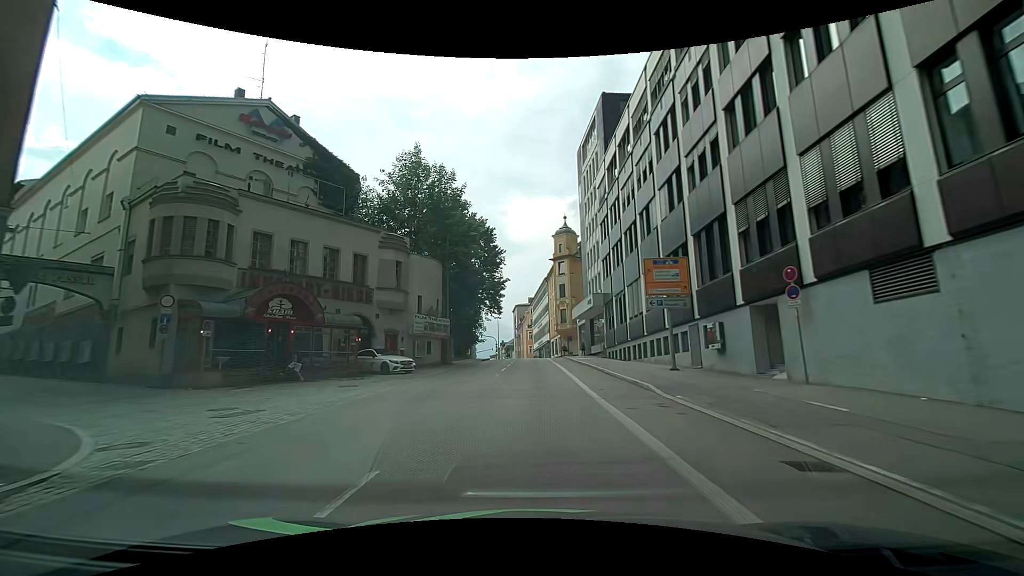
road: tertiary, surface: asphalt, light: Day
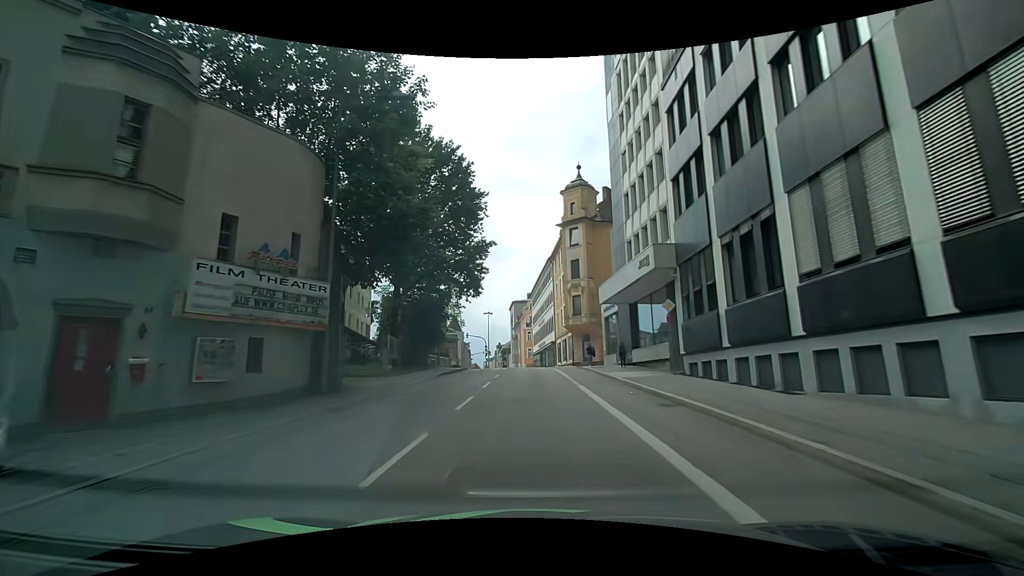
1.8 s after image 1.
(0.0, +21.8) m; +1°
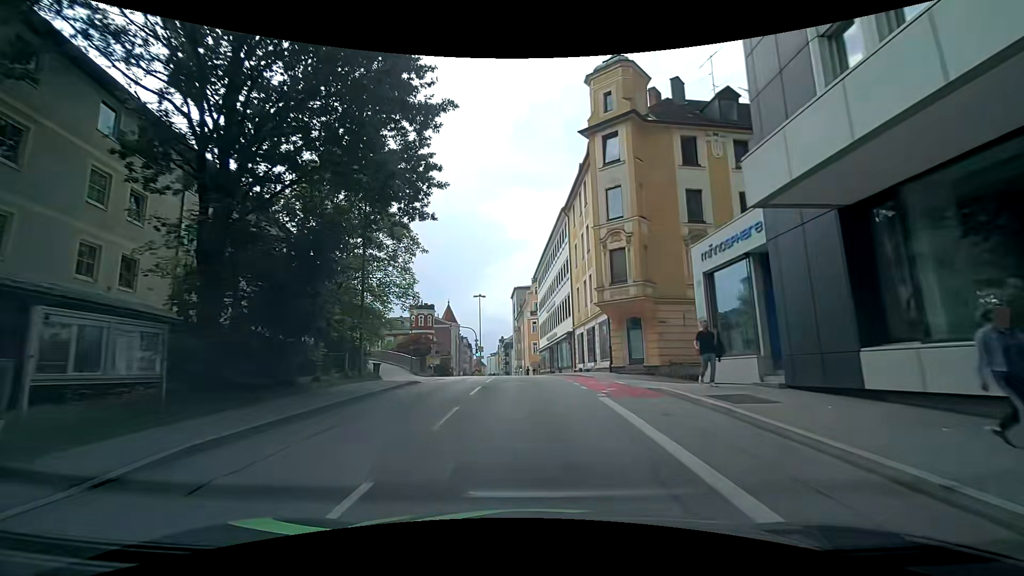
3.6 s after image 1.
(-0.5, +20.8) m; -2°
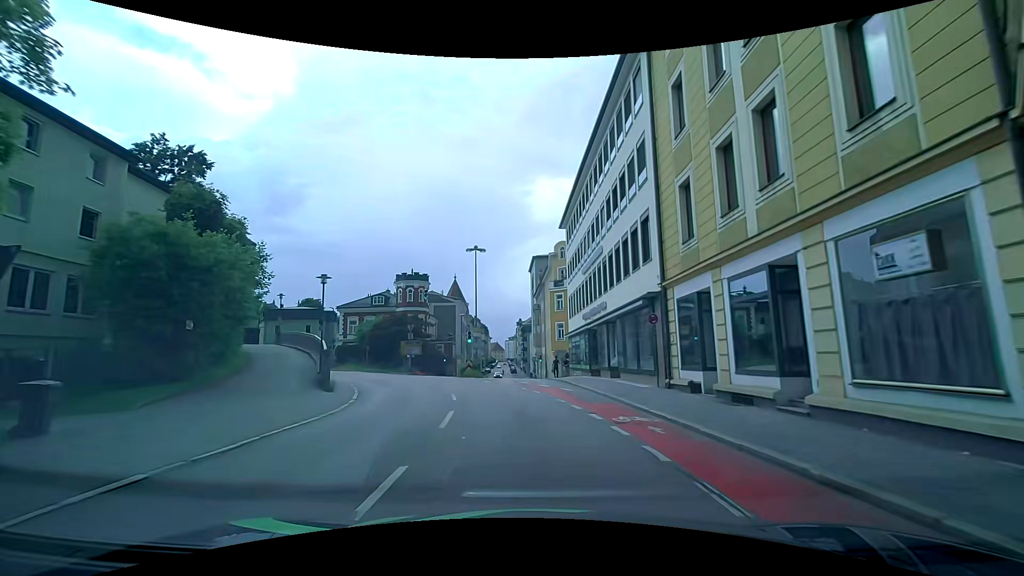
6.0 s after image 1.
(-0.6, +23.0) m; -2°
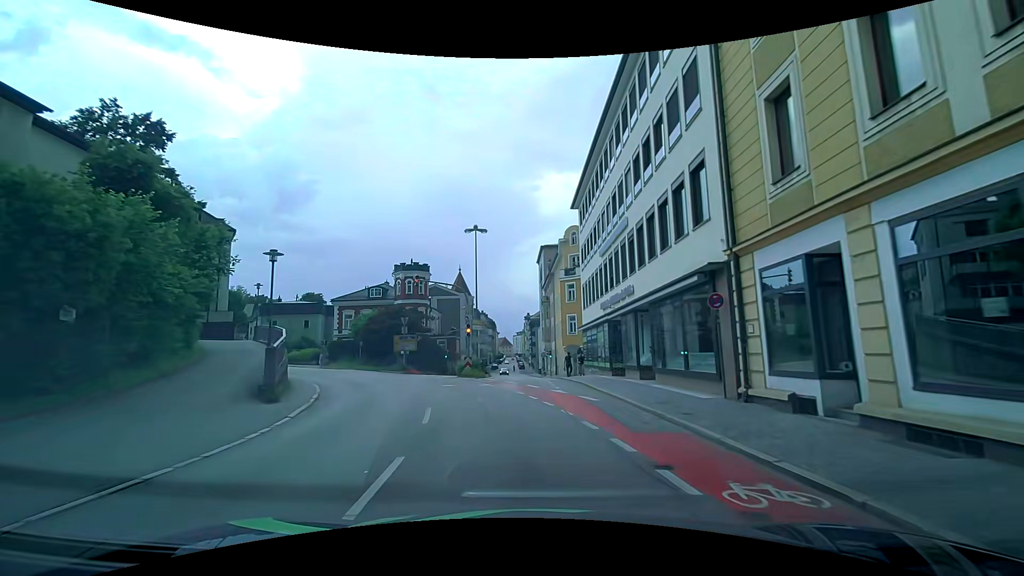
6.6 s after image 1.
(-0.1, +5.4) m; -1°
(0, +10) (0, +20) (-1, +30) (-1, +40) (-1, +50) (-2, +60) (-2, +70) (-3, +80) (-3, +90) (-4, +100) m
